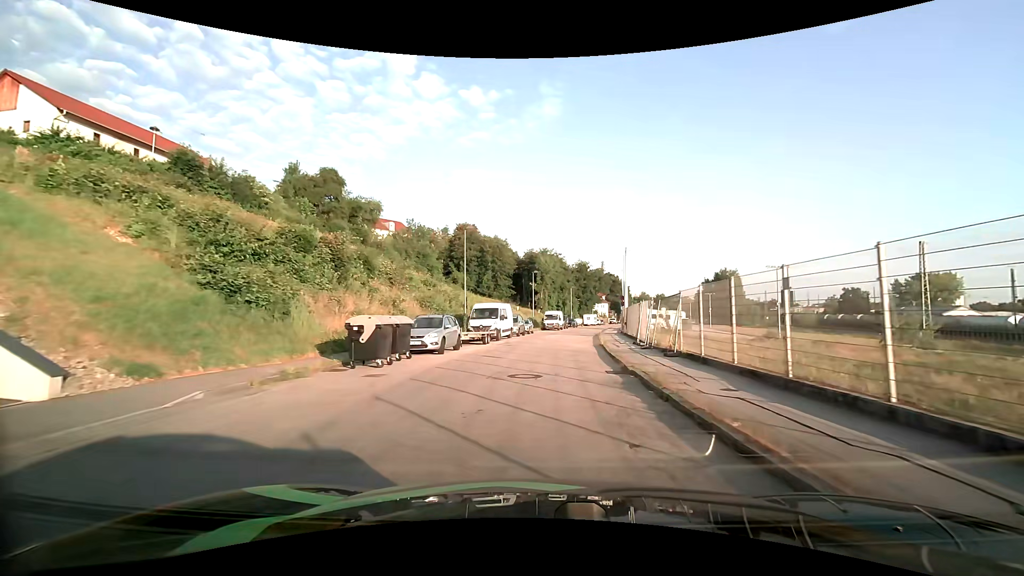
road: residential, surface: asphalt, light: Day
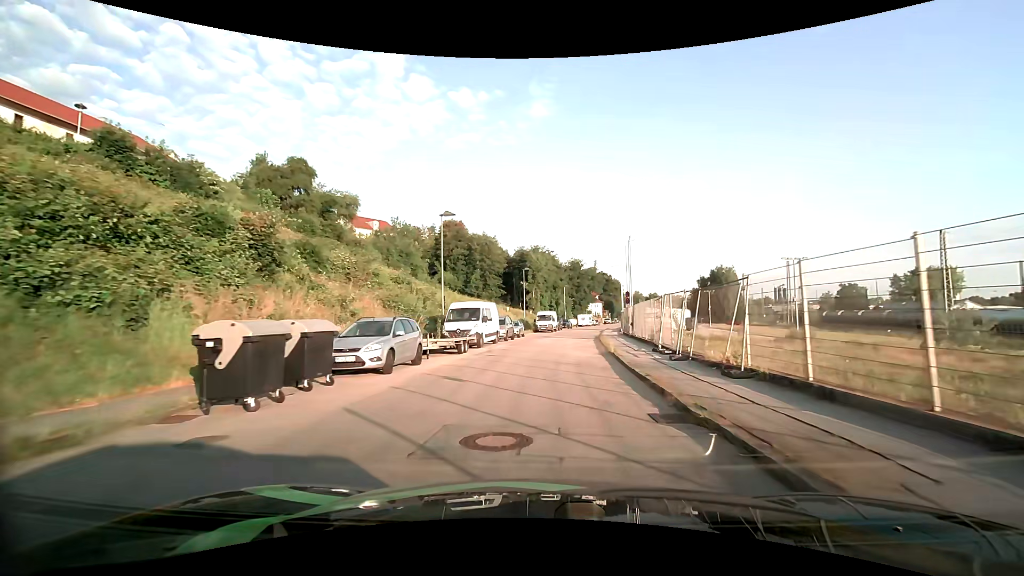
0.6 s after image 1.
(+0.1, +5.8) m; +1°
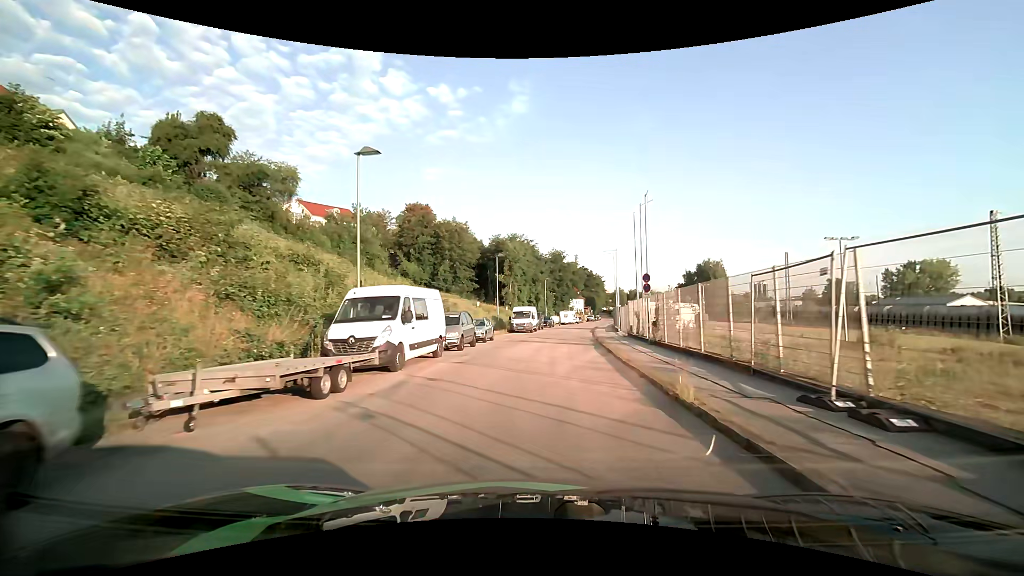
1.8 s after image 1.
(+0.1, +11.8) m; +2°
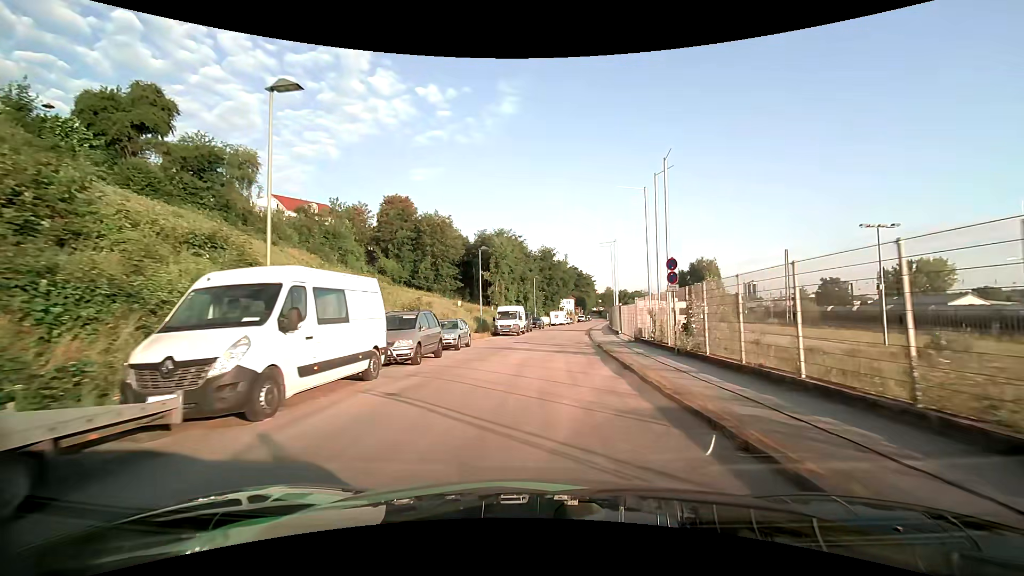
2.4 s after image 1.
(0.0, +6.0) m; +1°
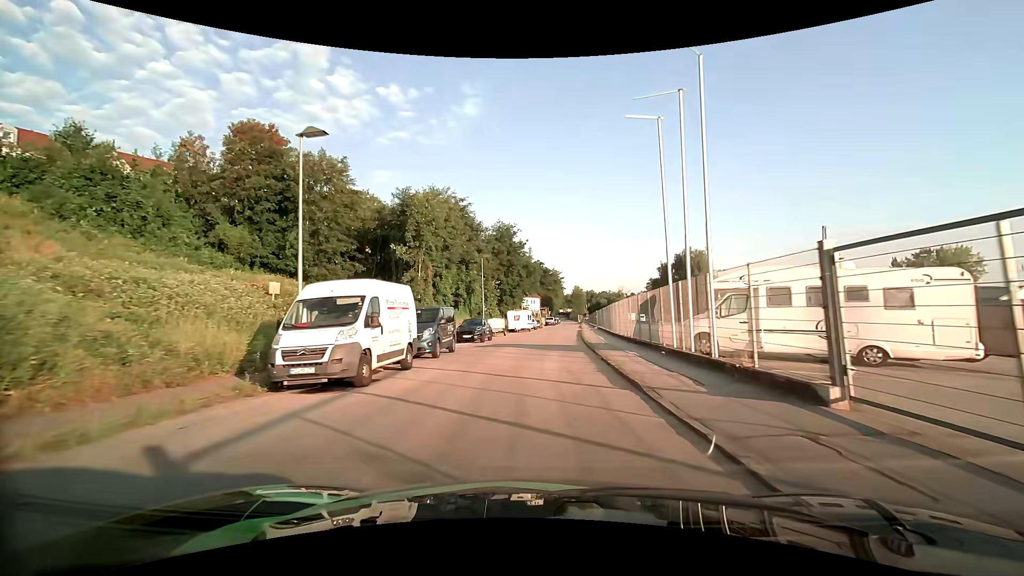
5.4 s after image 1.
(+1.3, +29.9) m; +4°
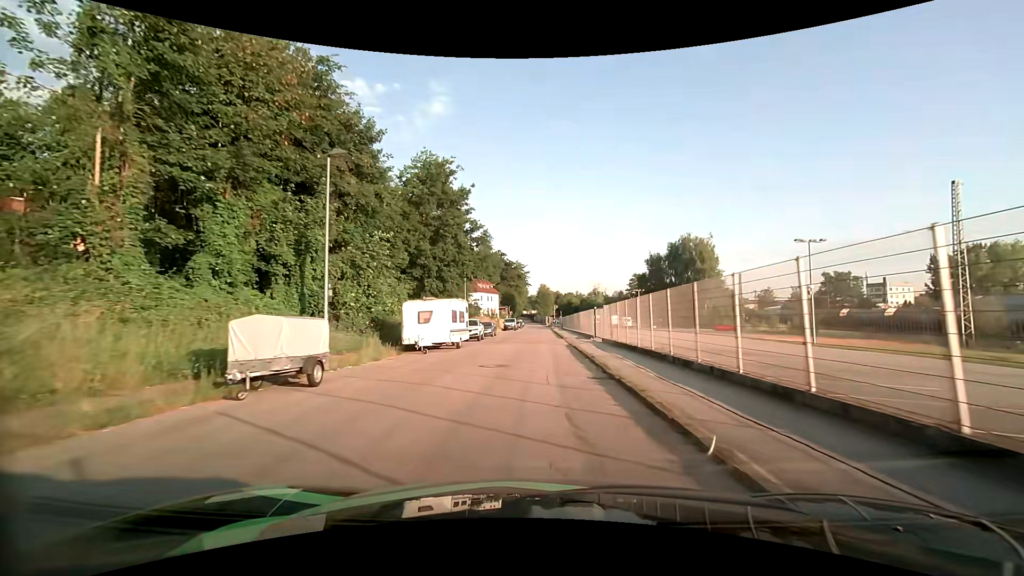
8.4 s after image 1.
(+0.8, +32.6) m; +4°
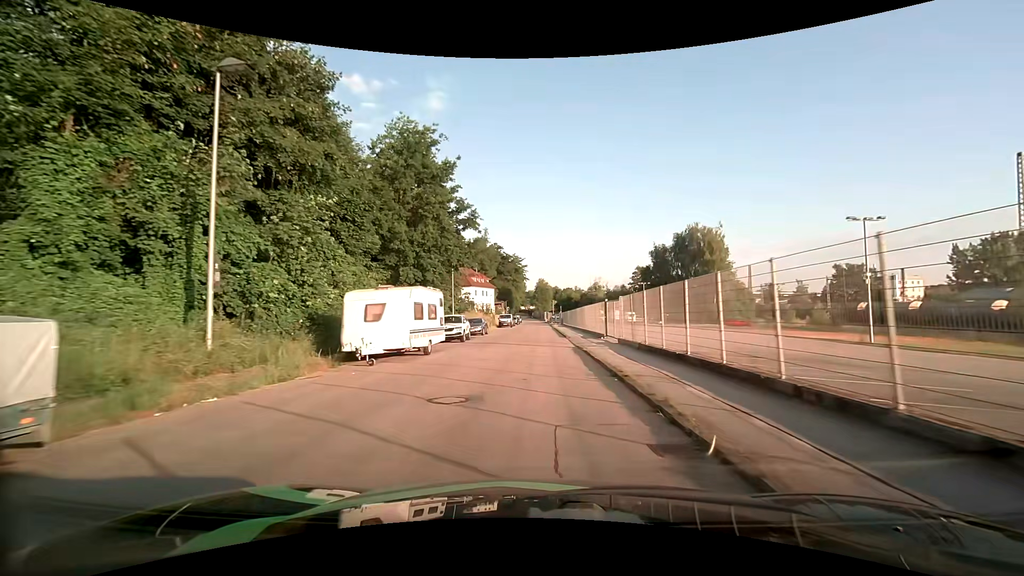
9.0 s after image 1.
(0.0, +6.8) m; 0°
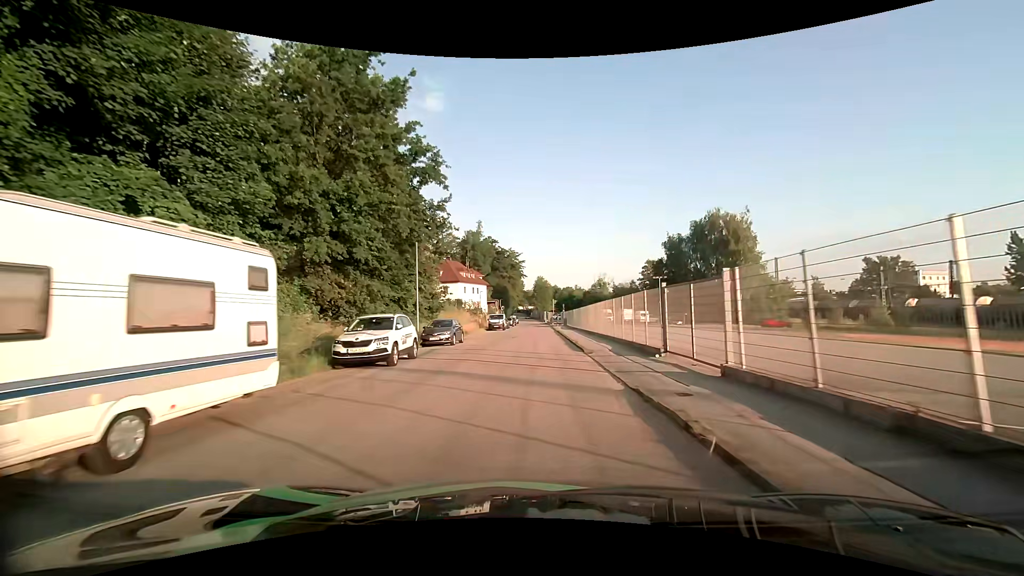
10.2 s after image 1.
(0.0, +13.6) m; 0°
